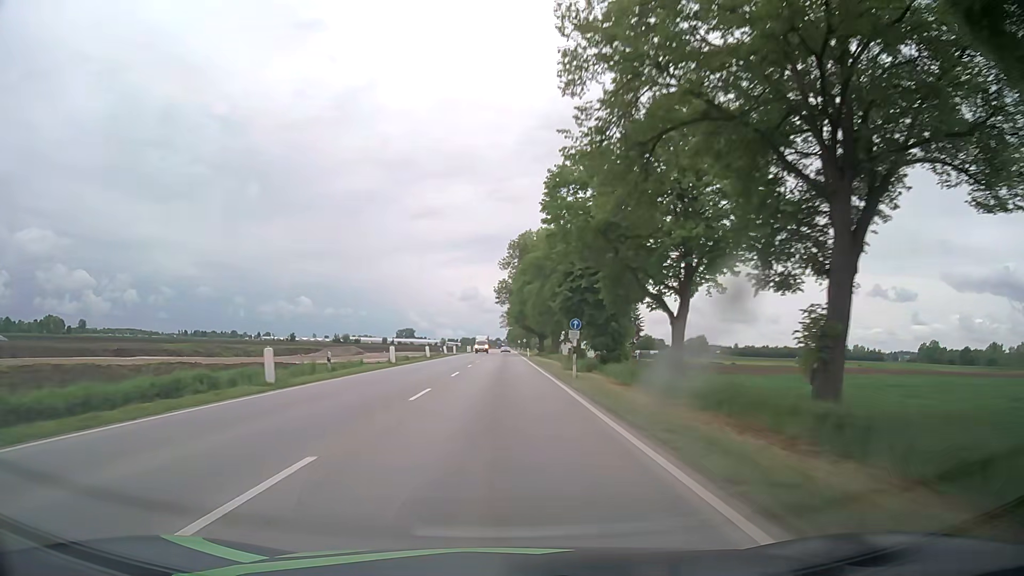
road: unclassified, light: Day
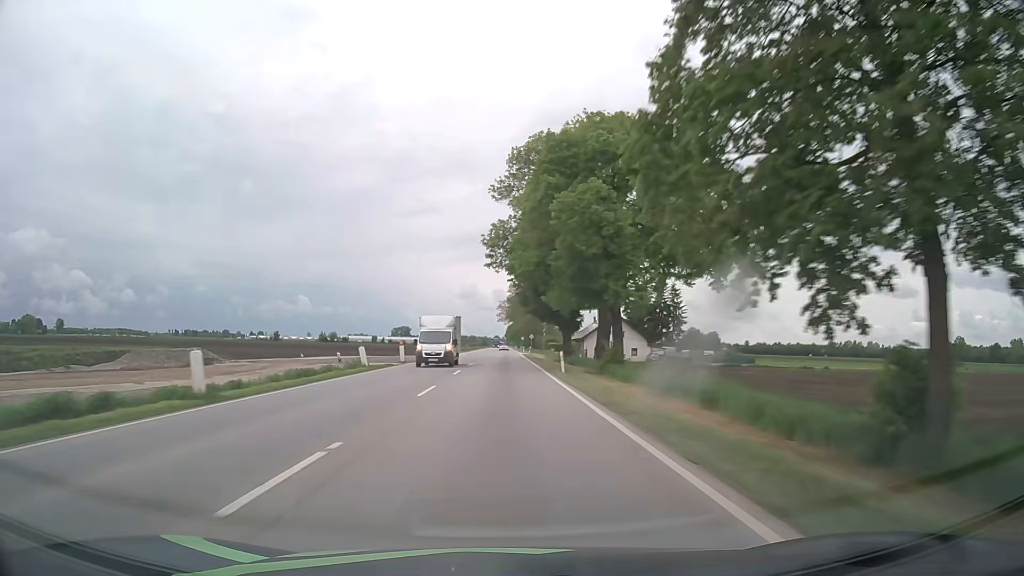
(0.0, +46.8) m; 0°
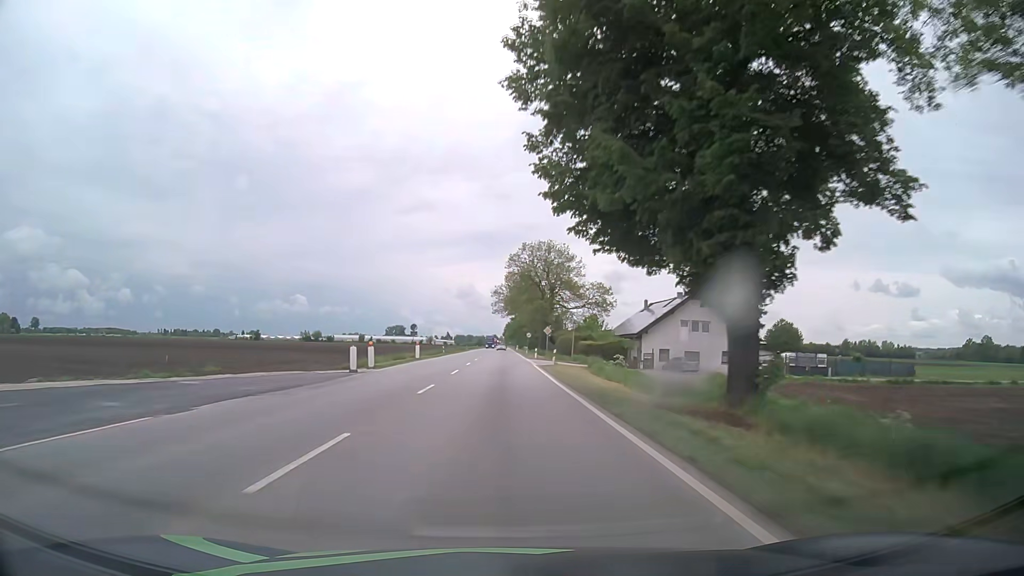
(+0.2, +47.1) m; 0°
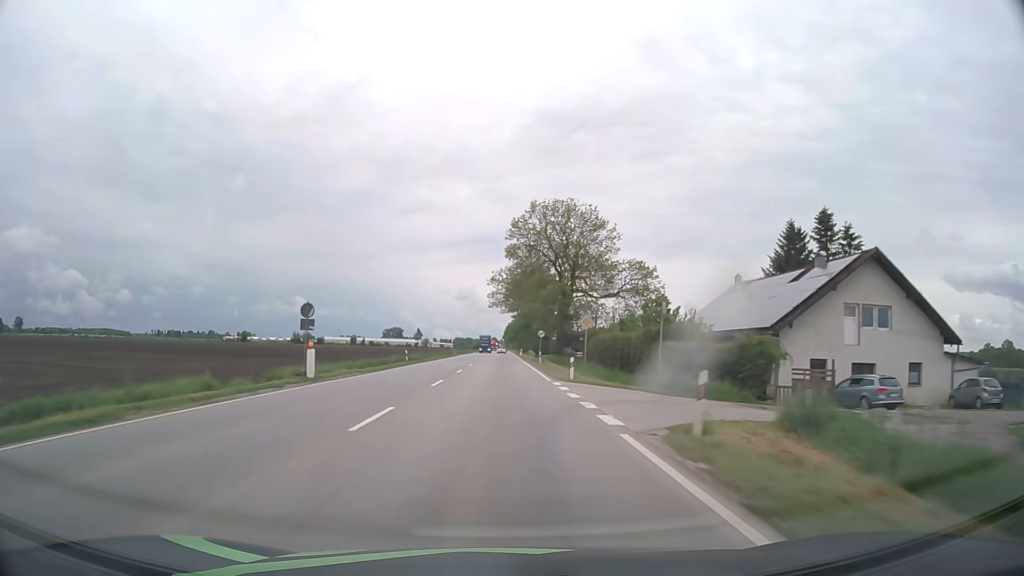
(0.0, +31.5) m; 0°
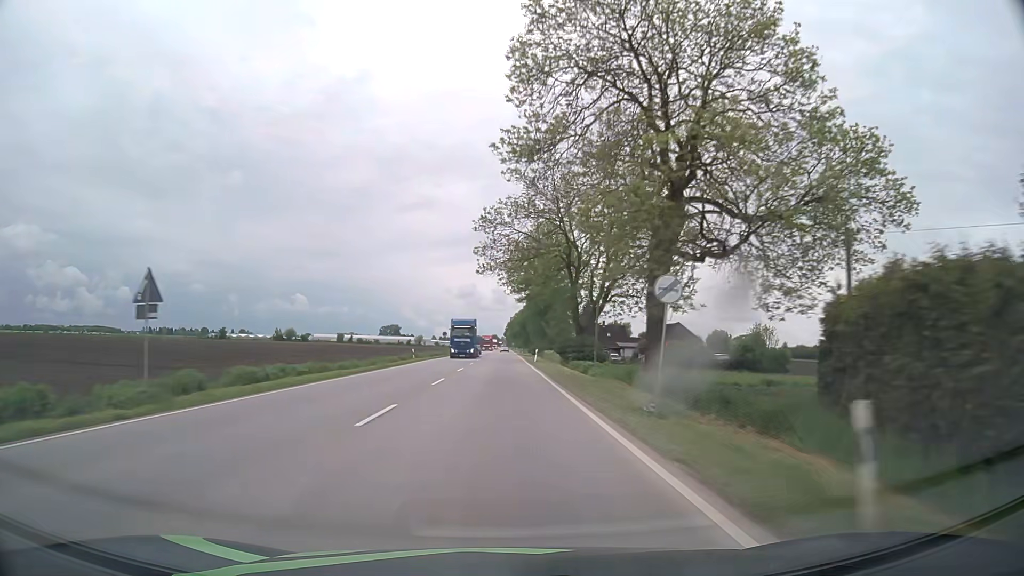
(-0.1, +47.4) m; 0°
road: primary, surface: asphalt
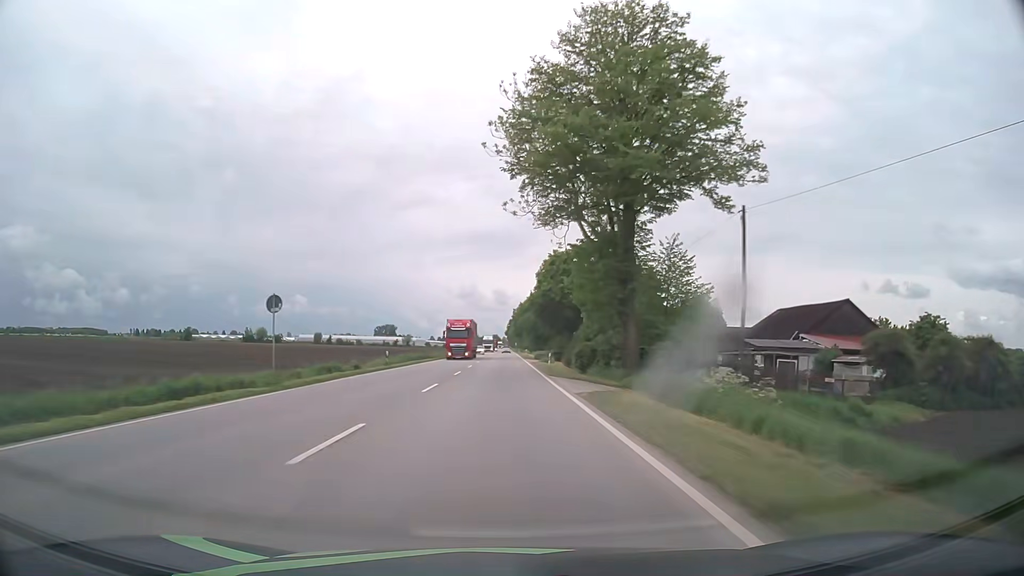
(0.0, +63.2) m; 0°
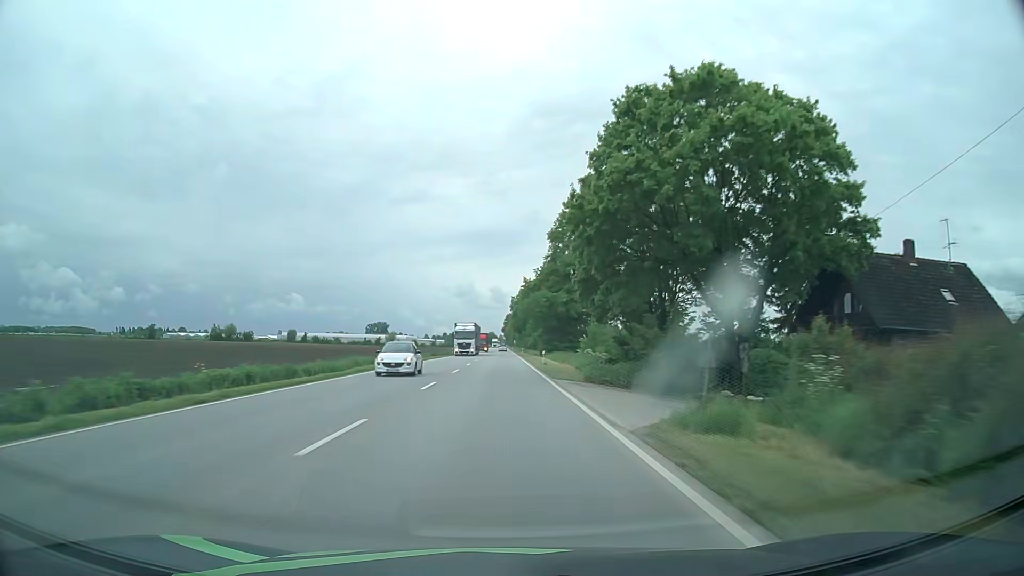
(+0.1, +47.4) m; 0°
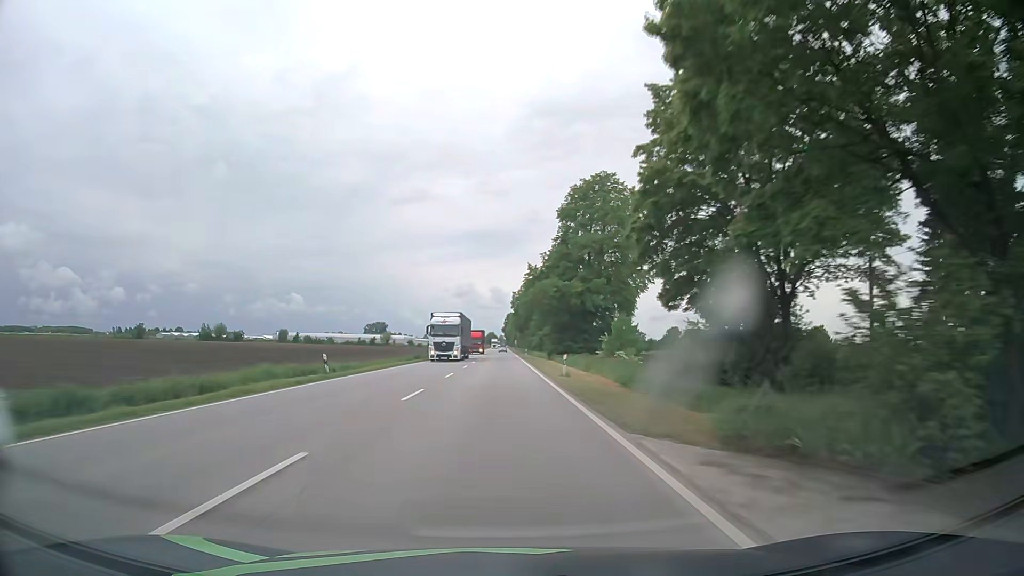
(0.0, +15.8) m; 0°
(0, +10) (0, +20) (0, +30) (0, +40) (0, +50) (0, +60) (0, +70) (0, +80) (0, +90) (0, +100) m
